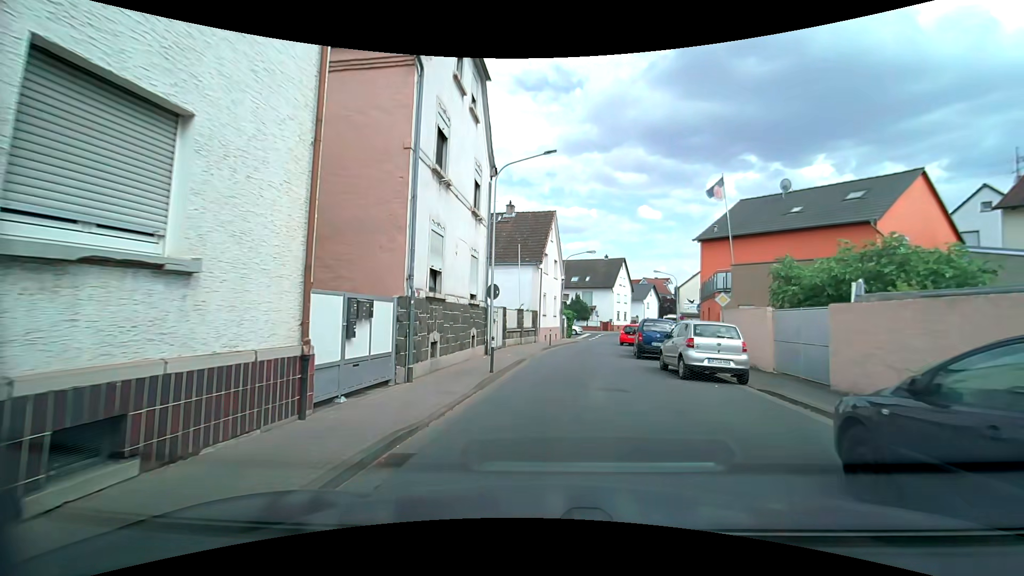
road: tertiary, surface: asphalt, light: Day
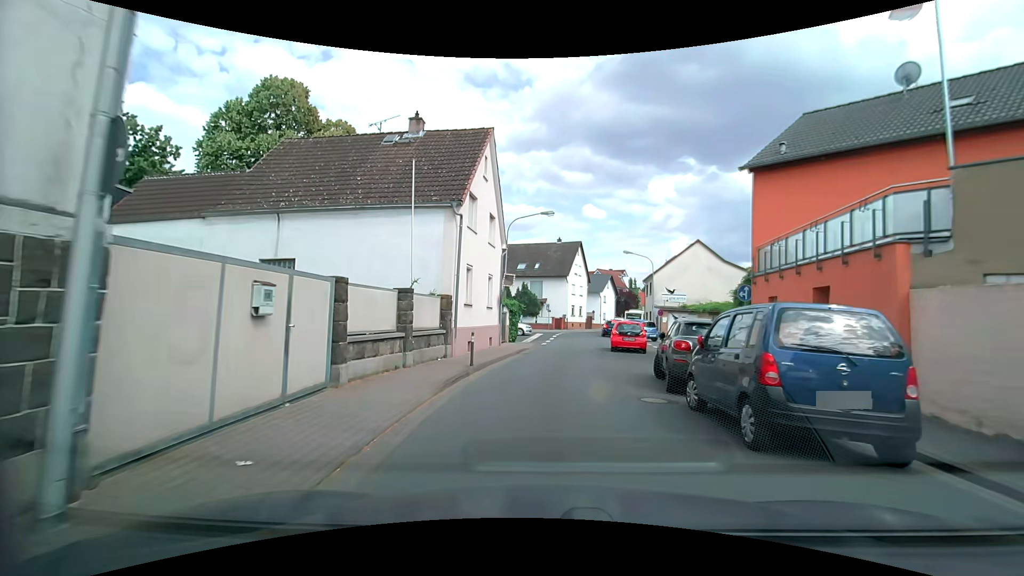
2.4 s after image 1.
(+0.6, +15.1) m; +5°
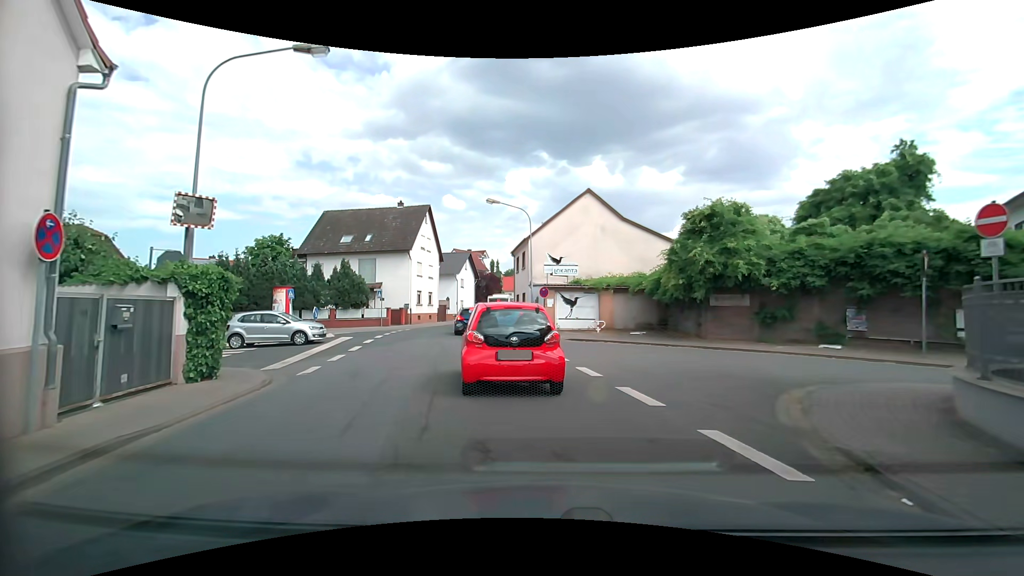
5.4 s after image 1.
(+2.0, +16.7) m; +16°
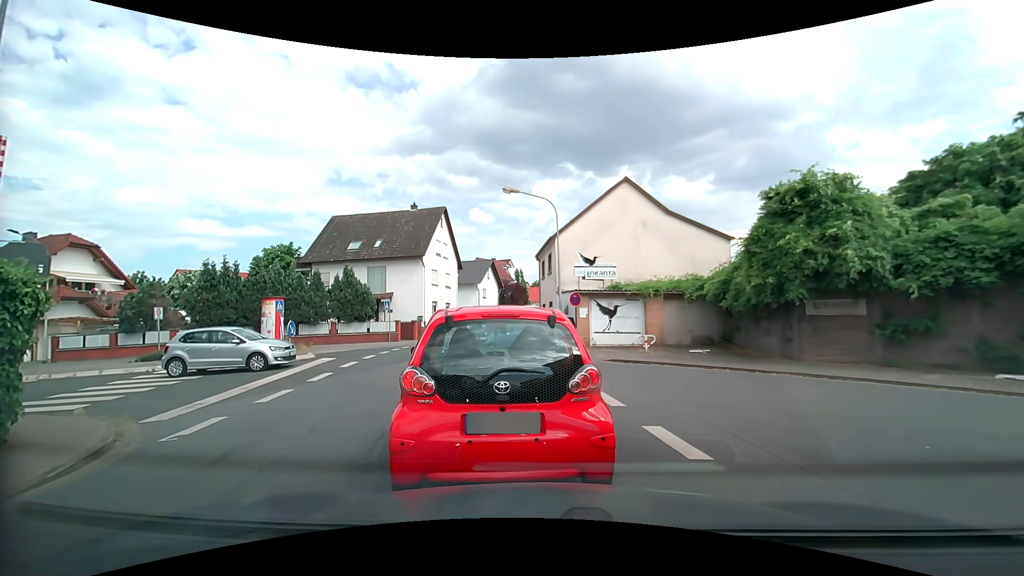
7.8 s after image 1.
(0.0, +4.9) m; -2°
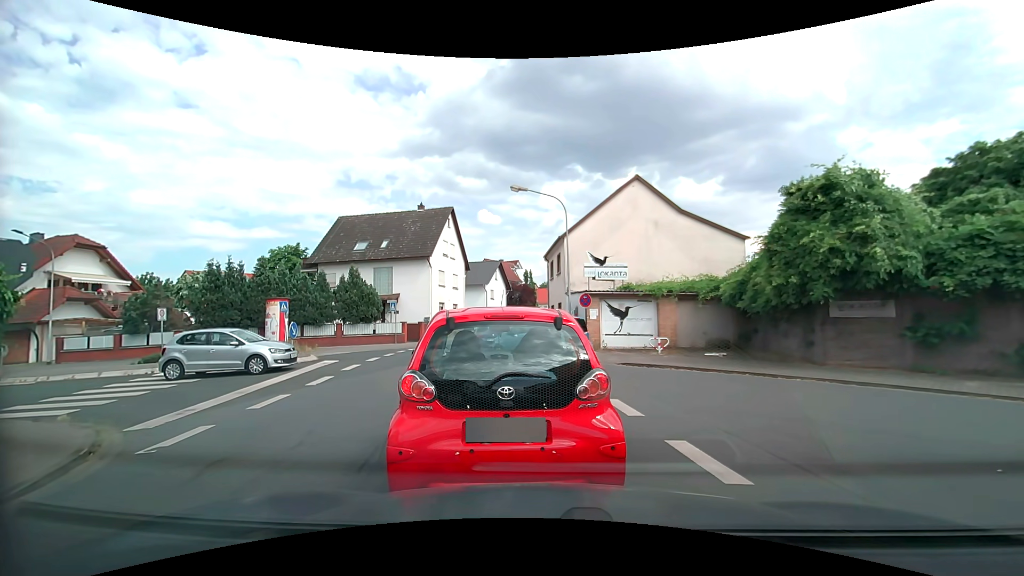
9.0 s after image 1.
(0.0, +0.6) m; 0°
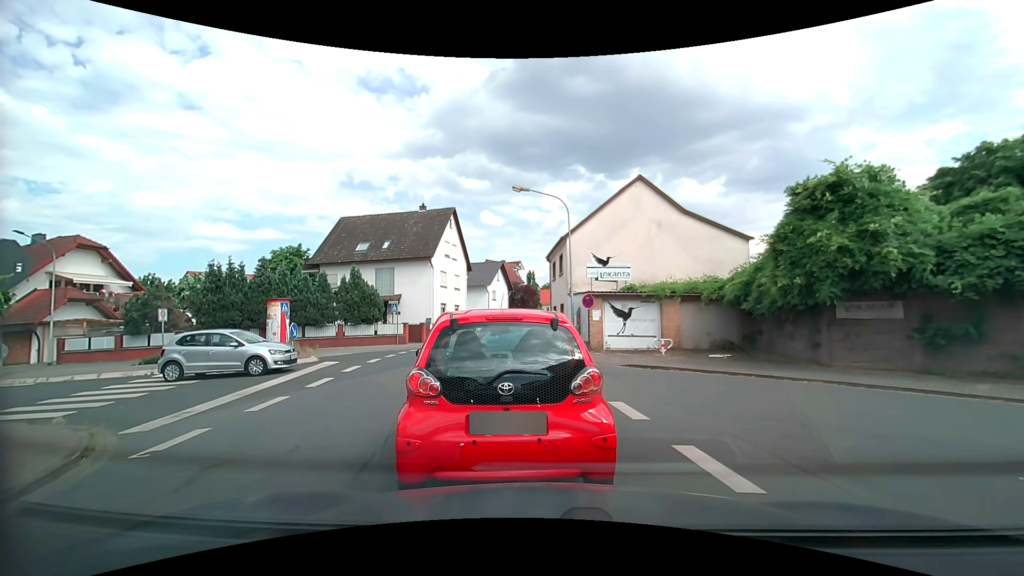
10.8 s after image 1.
(0.0, +0.2) m; 0°
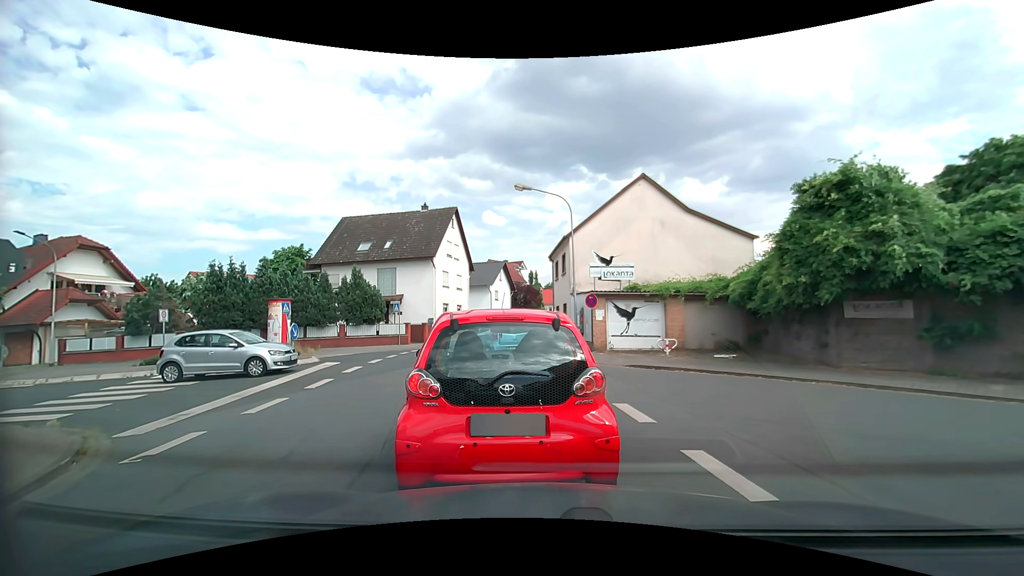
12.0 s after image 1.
(0.0, +0.2) m; 0°
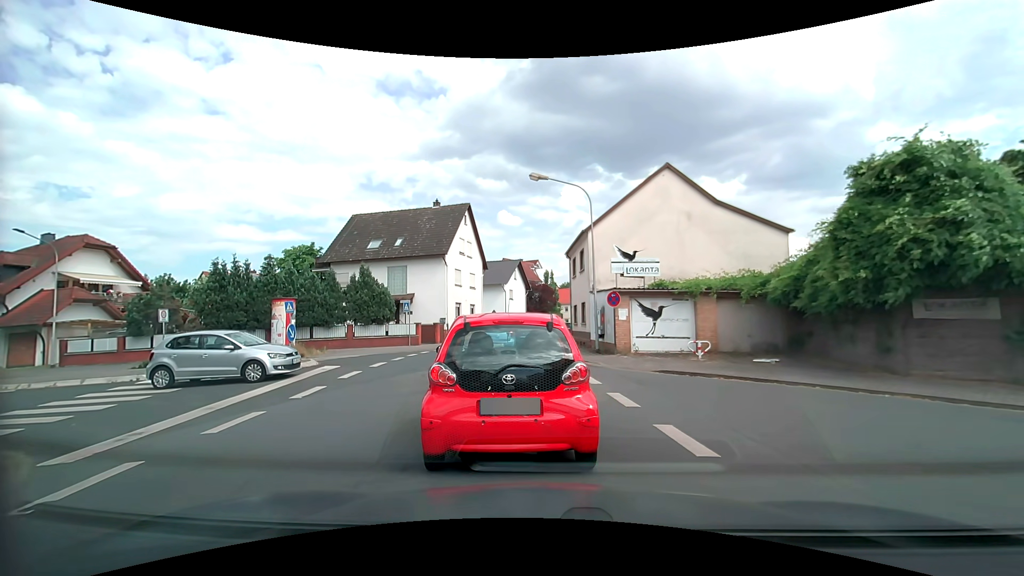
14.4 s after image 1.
(0.0, +1.7) m; 0°
(-1, +10) (-4, +19) (-13, +22) (-23, +22) (-33, +22) (-43, +22) (-53, +22) (-63, +24) (-73, +27) (-82, +30) m
